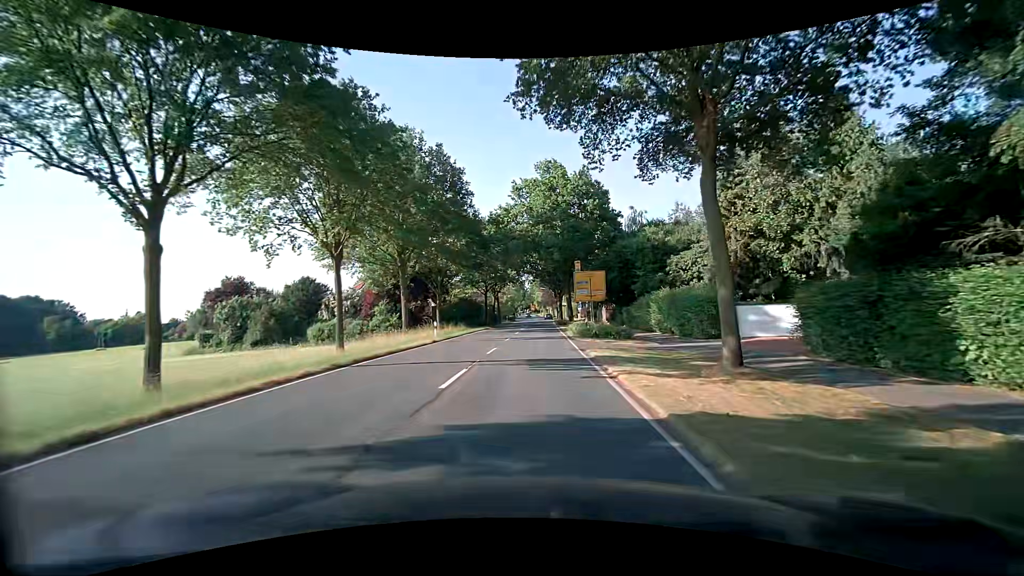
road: secondary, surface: asphalt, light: Day
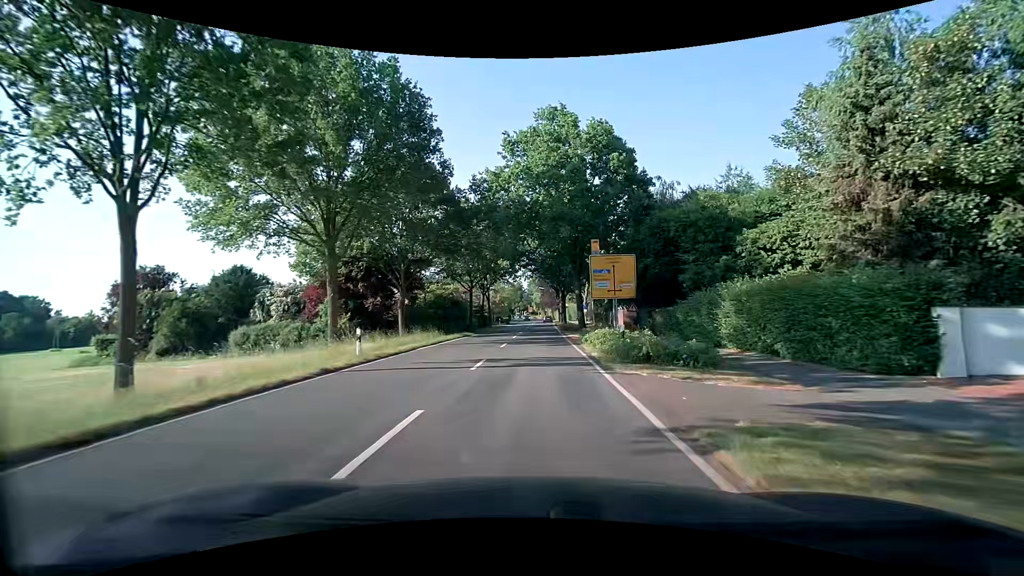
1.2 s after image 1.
(+0.1, +12.9) m; +1°
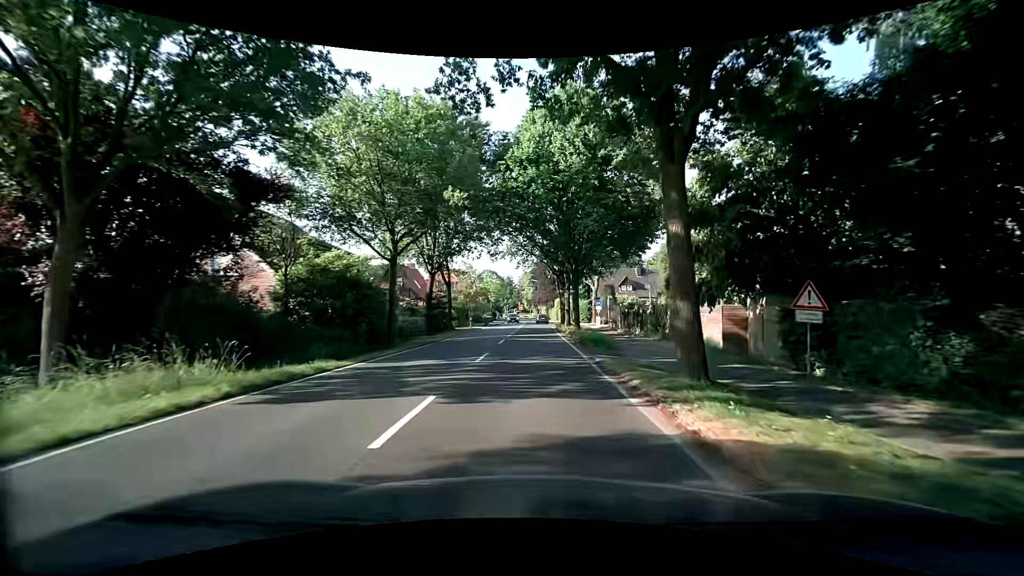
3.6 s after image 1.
(+0.1, +25.4) m; 0°
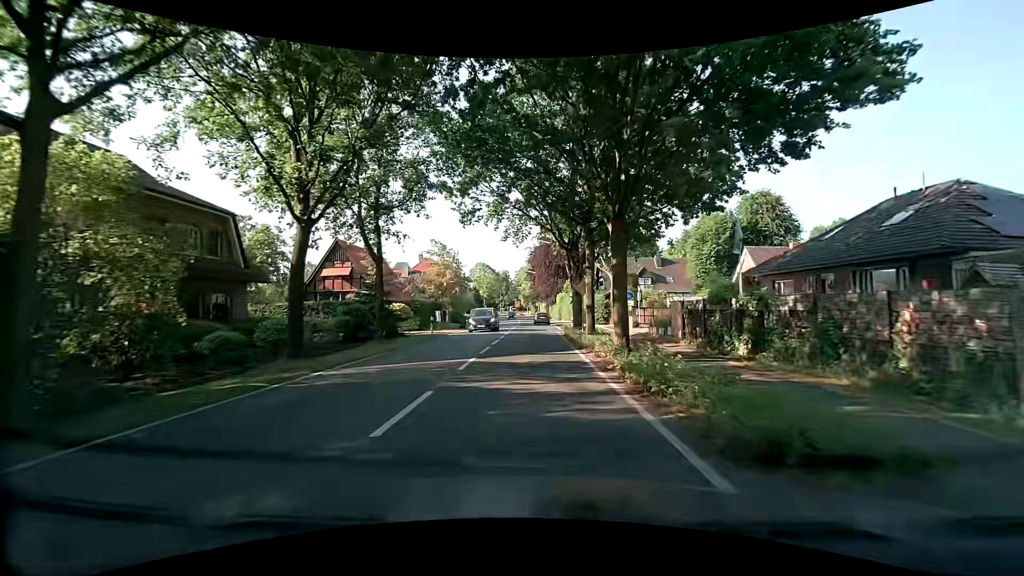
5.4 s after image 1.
(+0.2, +17.5) m; +2°
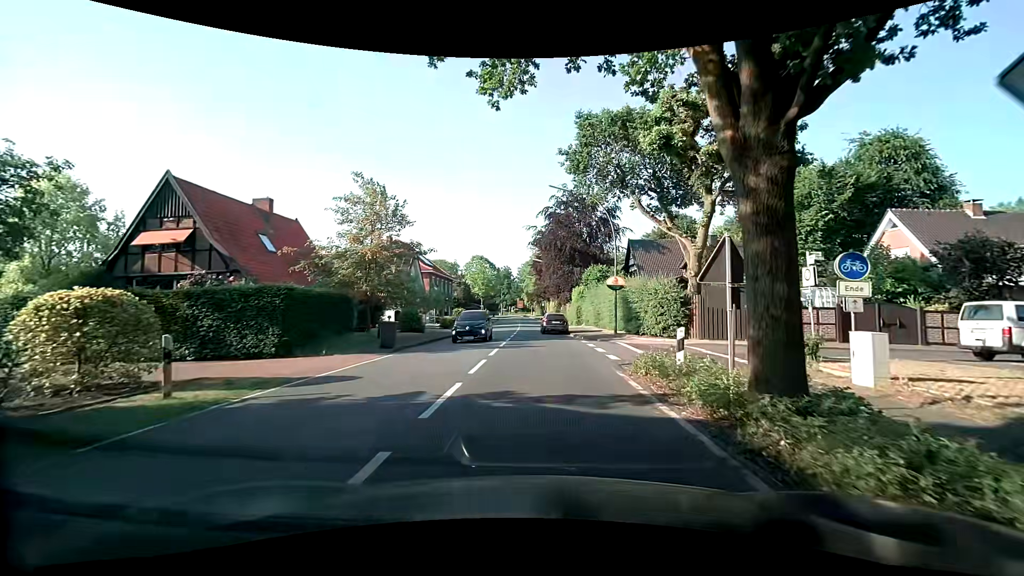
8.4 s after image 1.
(-0.6, +22.8) m; -3°
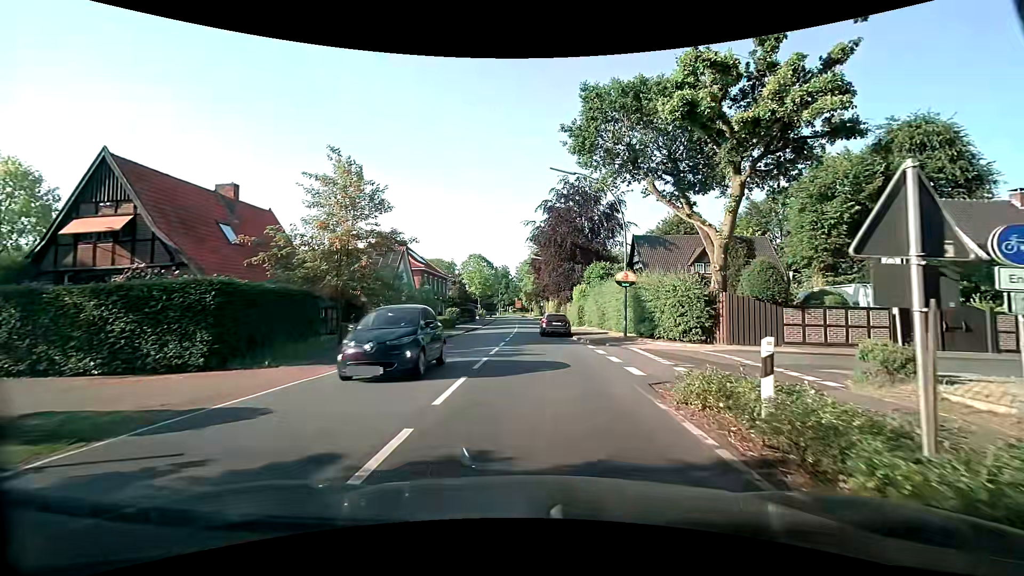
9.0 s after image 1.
(+0.1, +3.6) m; +1°
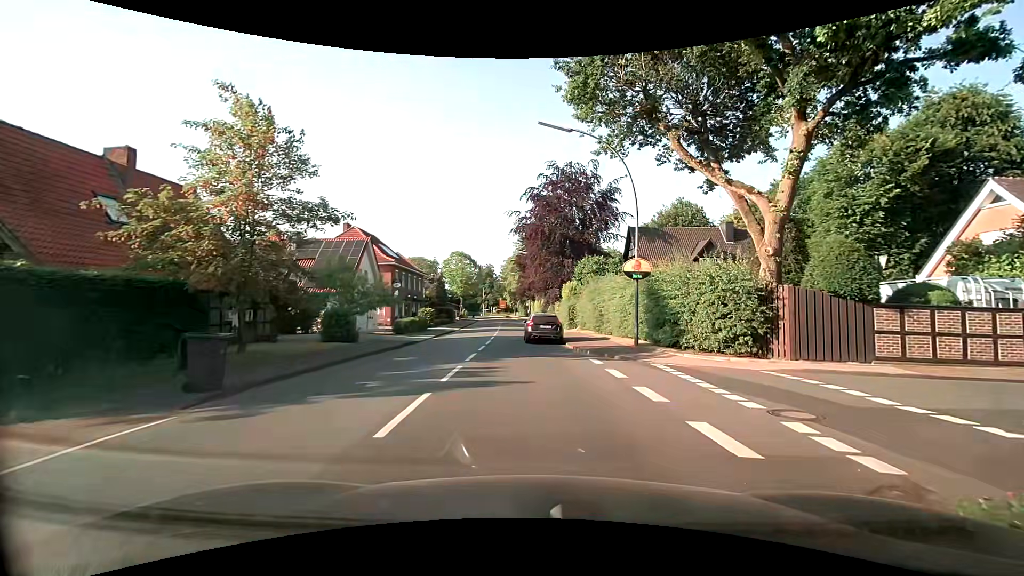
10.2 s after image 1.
(+0.1, +6.2) m; +2°
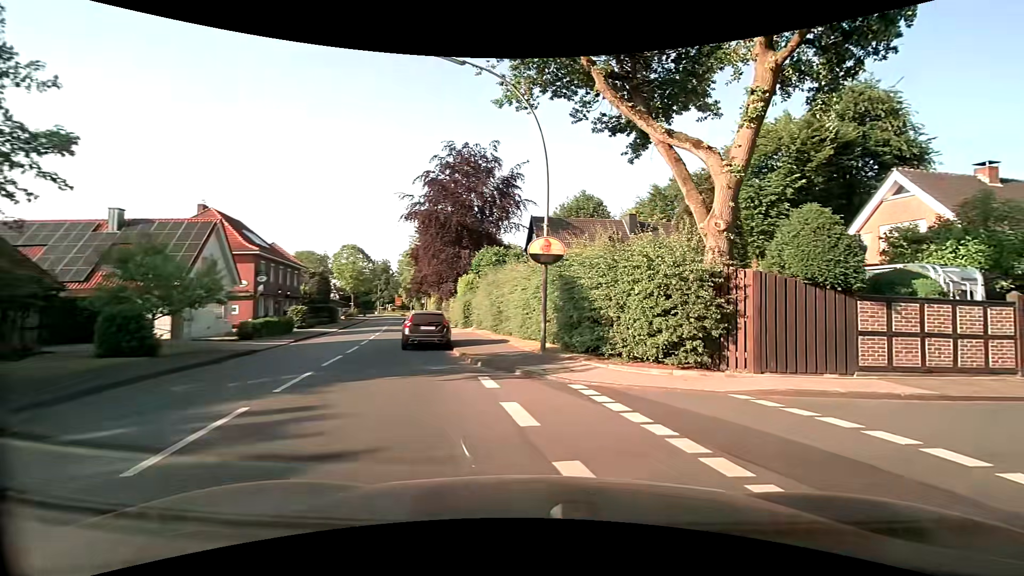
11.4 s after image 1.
(+0.3, +5.1) m; +11°
